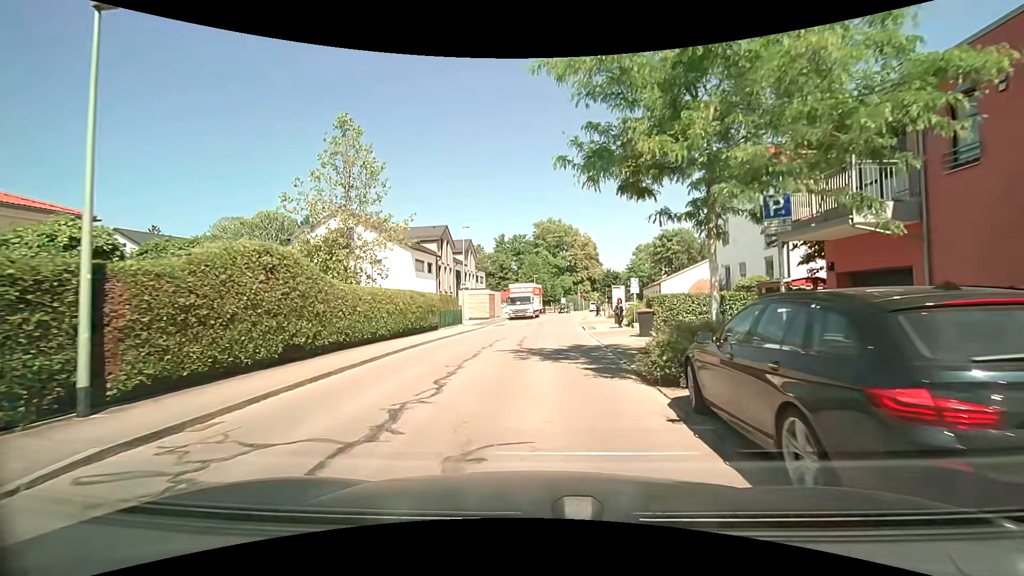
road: residential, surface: asphalt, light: Day
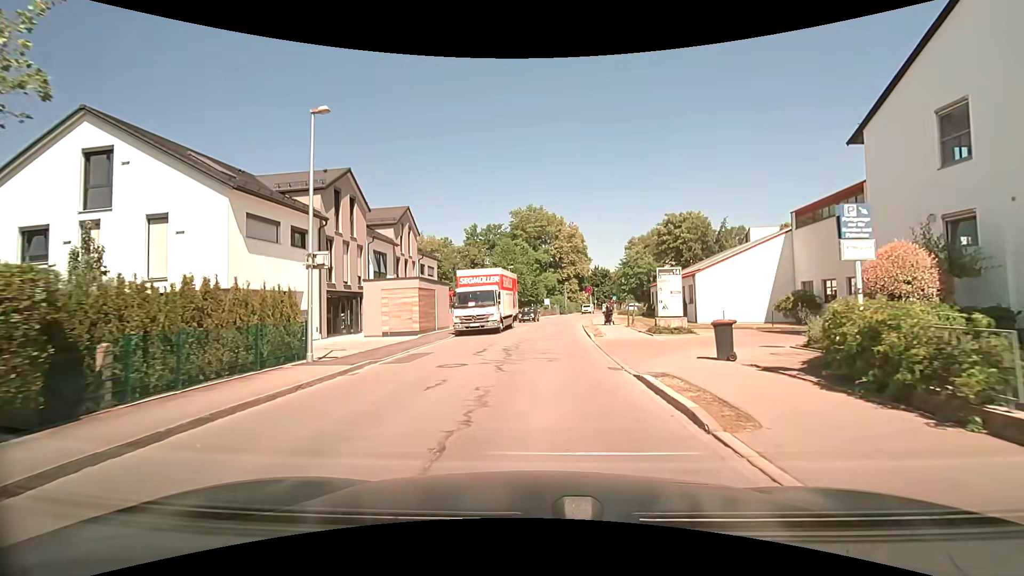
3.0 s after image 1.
(+0.5, +22.0) m; +2°
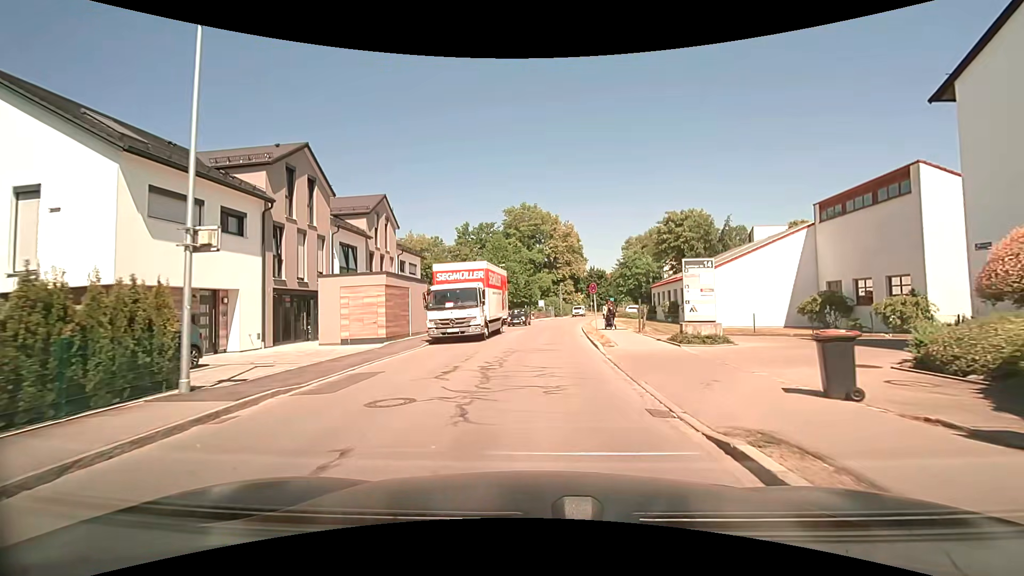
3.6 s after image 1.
(0.0, +4.7) m; +1°
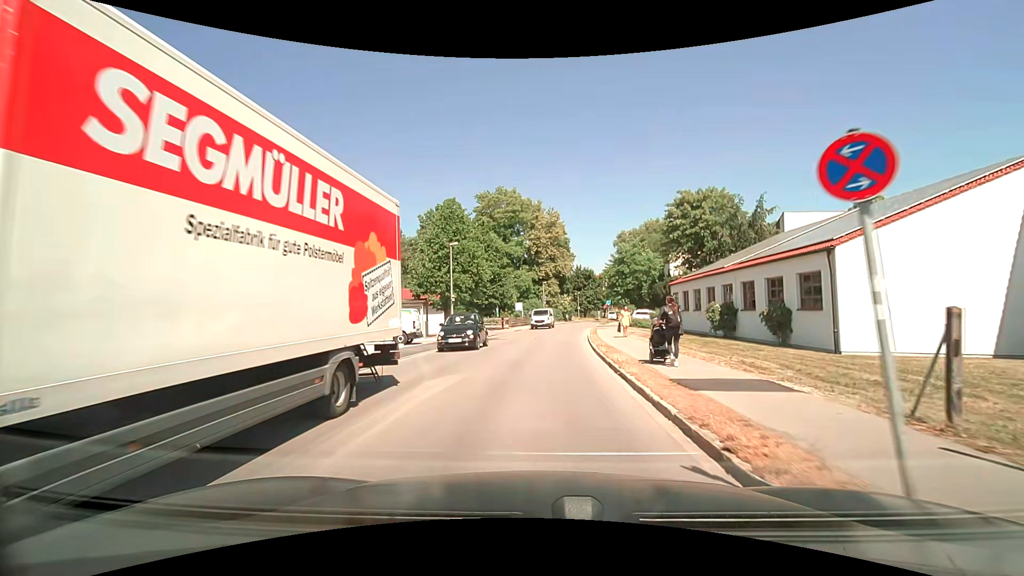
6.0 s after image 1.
(+0.3, +19.4) m; +2°
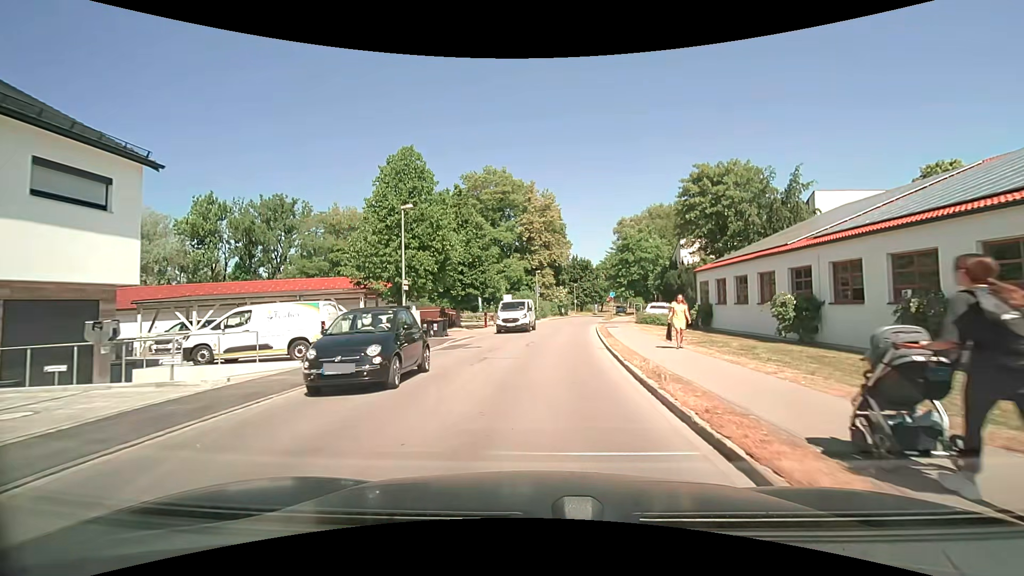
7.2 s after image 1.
(+0.1, +10.0) m; +1°
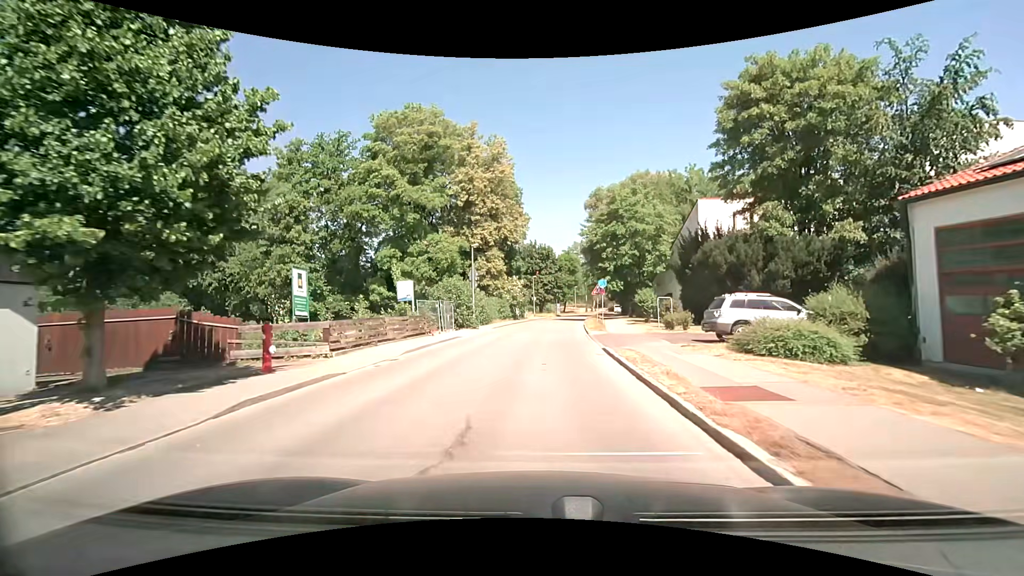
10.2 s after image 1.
(+1.2, +26.7) m; +5°
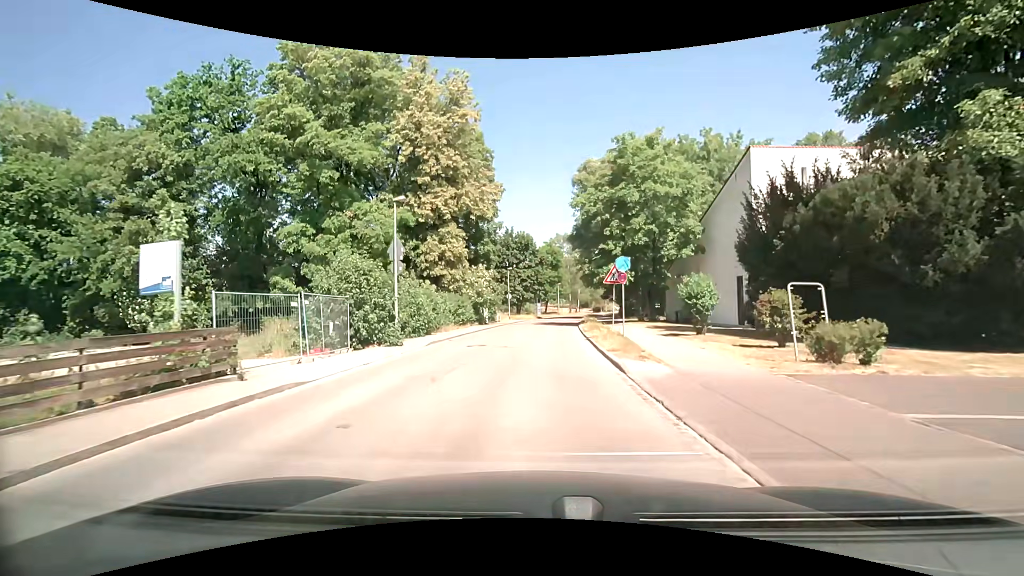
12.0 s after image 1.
(+0.3, +15.6) m; +2°
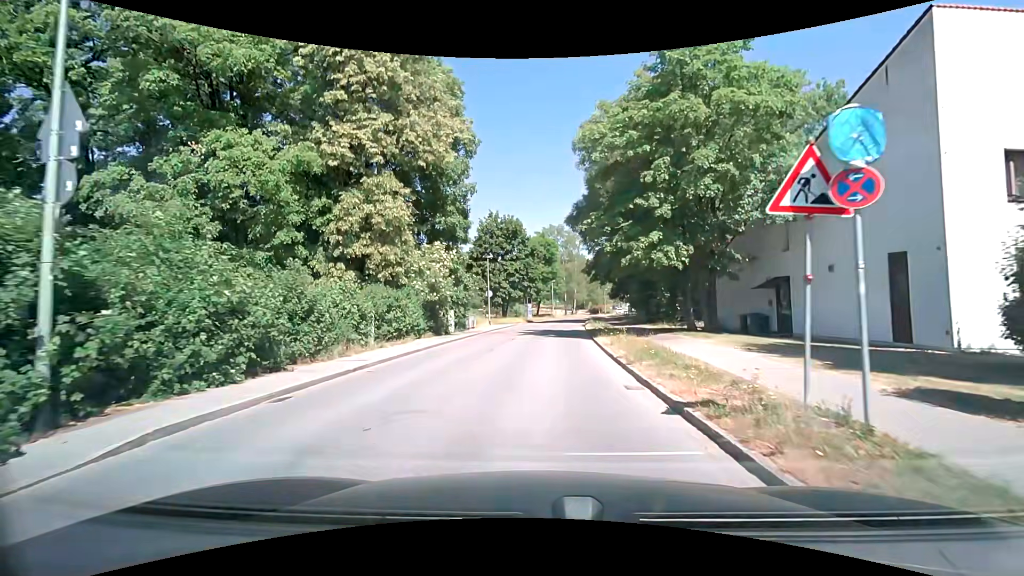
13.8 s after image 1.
(+0.2, +14.8) m; +1°
